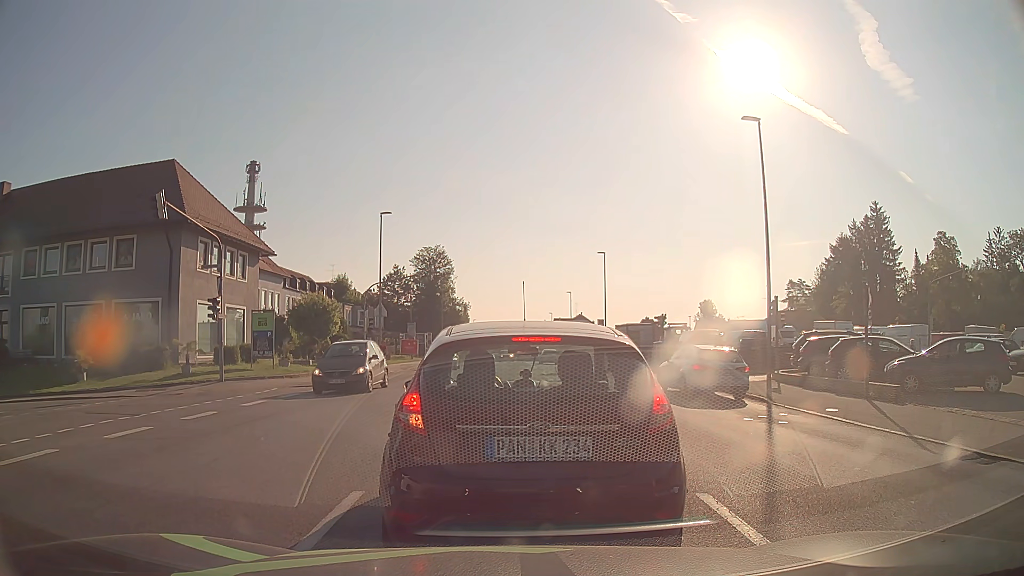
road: tertiary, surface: asphalt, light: Day
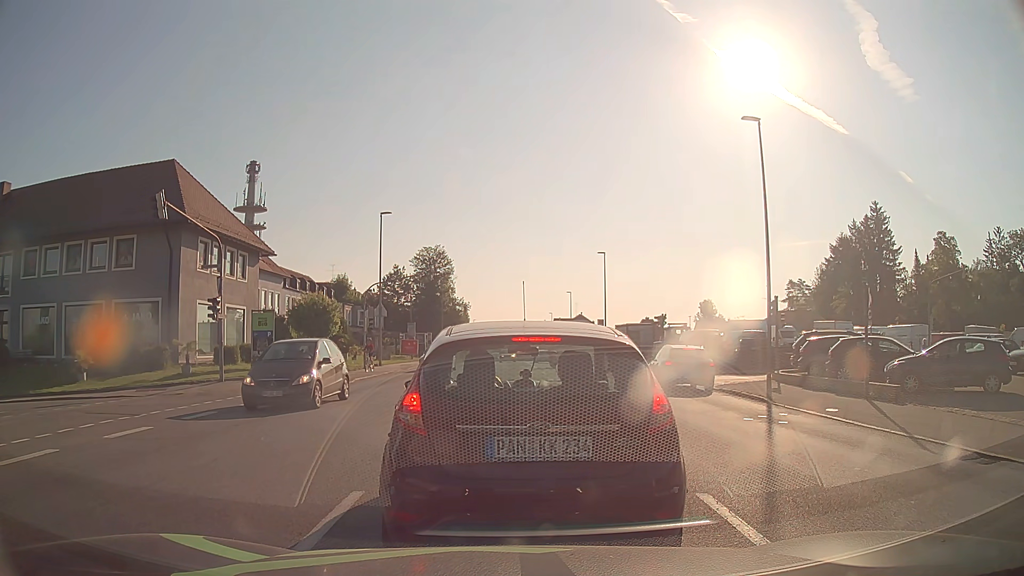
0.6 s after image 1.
(0.0, 0.0) m; 0°
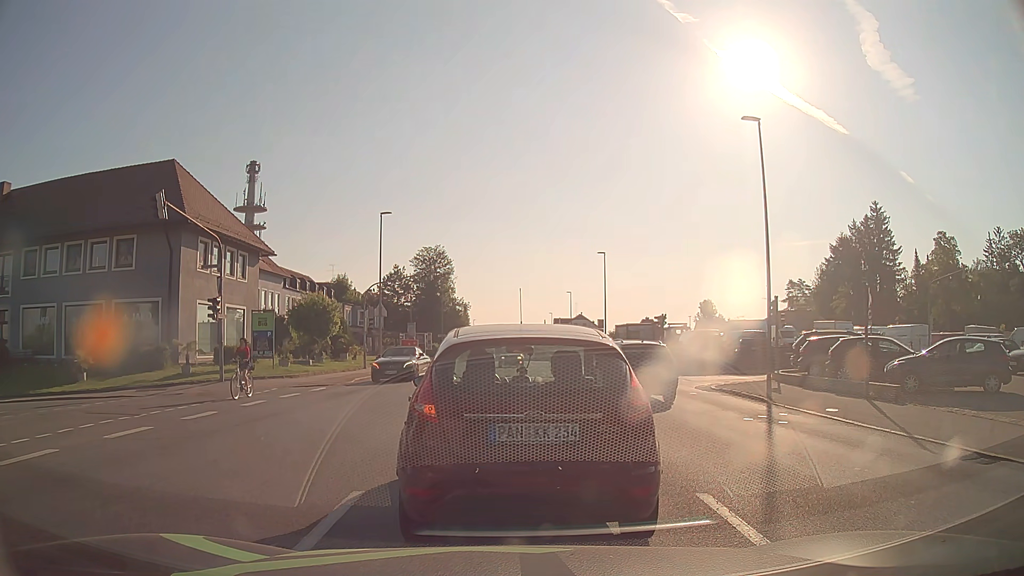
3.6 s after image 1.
(0.0, 0.0) m; 0°
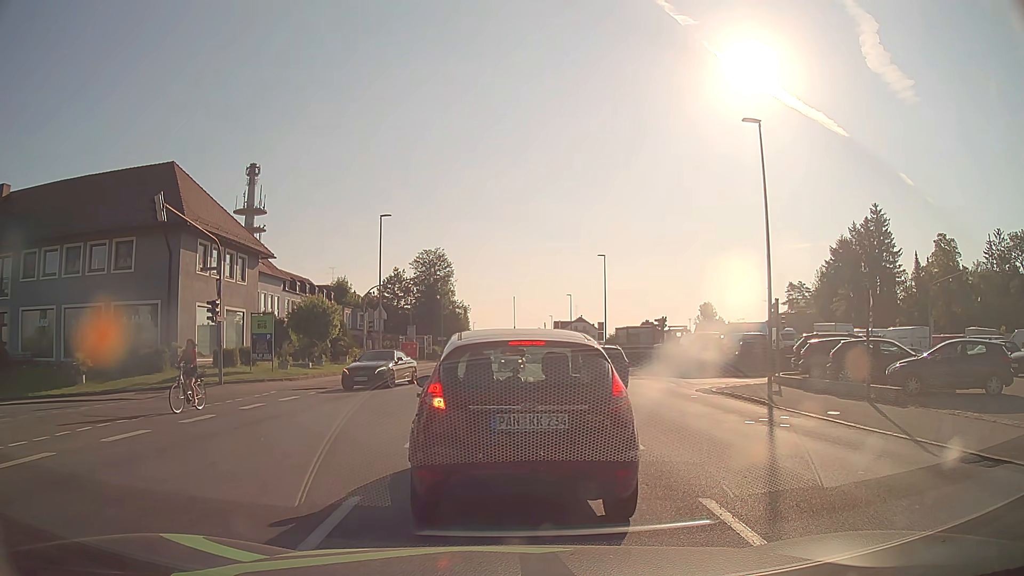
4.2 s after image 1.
(0.0, +0.1) m; 0°
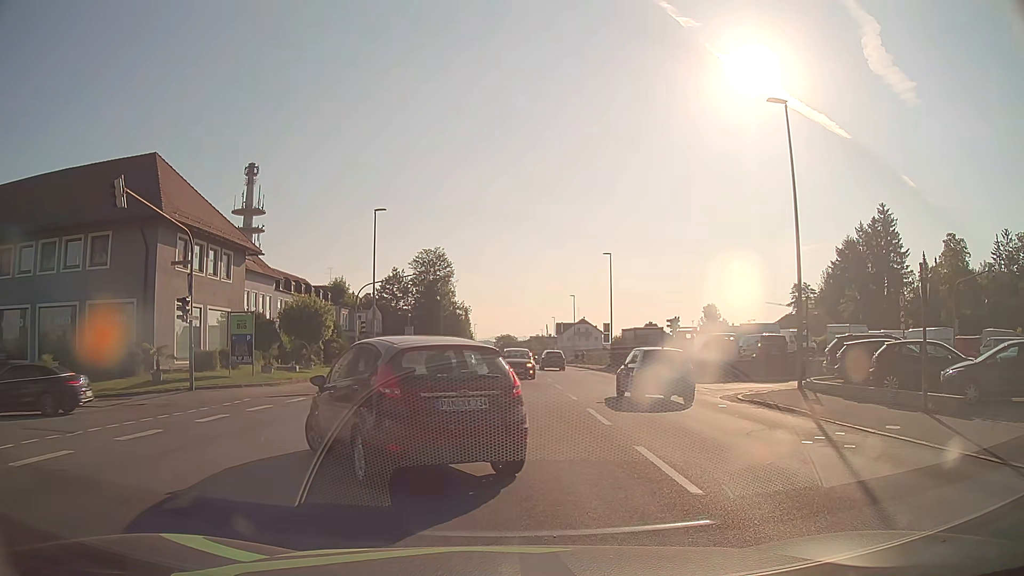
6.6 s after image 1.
(0.0, +2.8) m; +1°
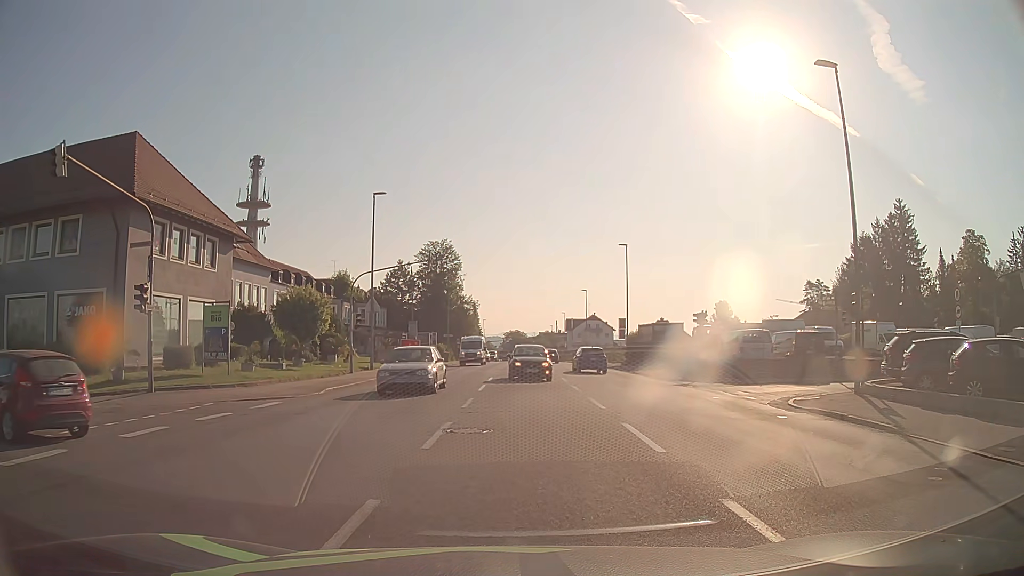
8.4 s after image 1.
(0.0, +3.5) m; 0°
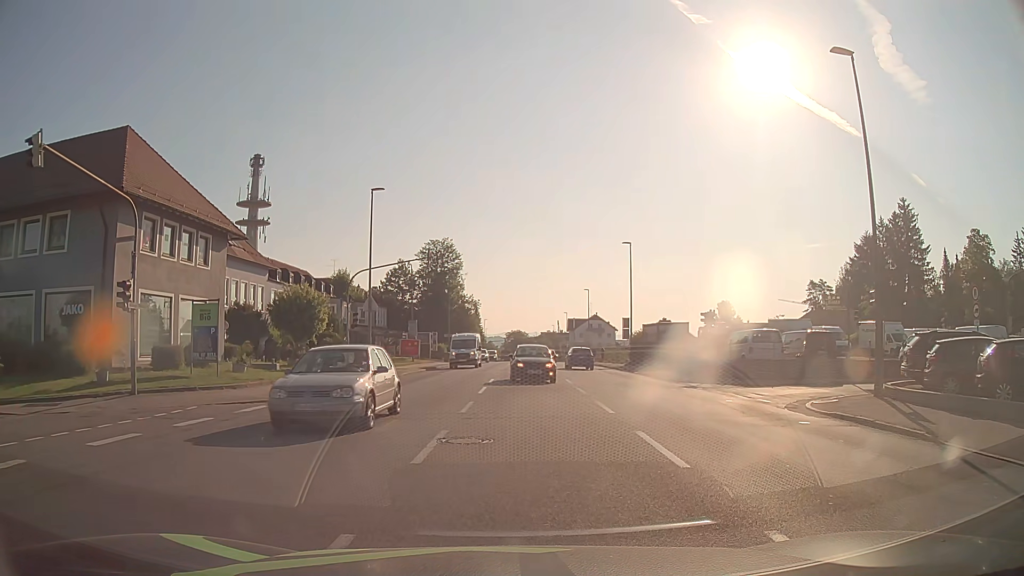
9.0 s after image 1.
(0.0, +1.1) m; -2°
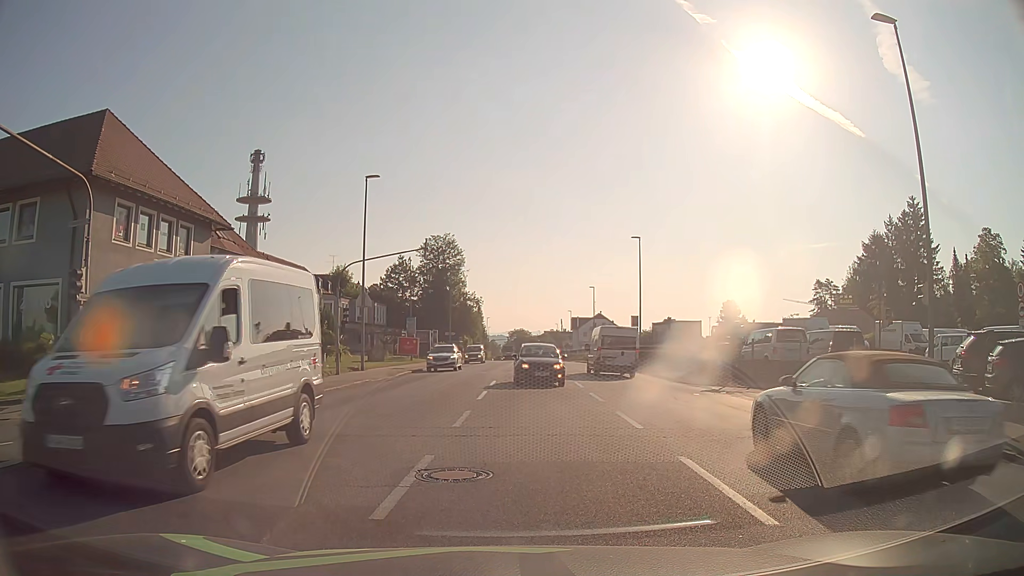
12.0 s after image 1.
(+0.1, +2.5) m; +2°
